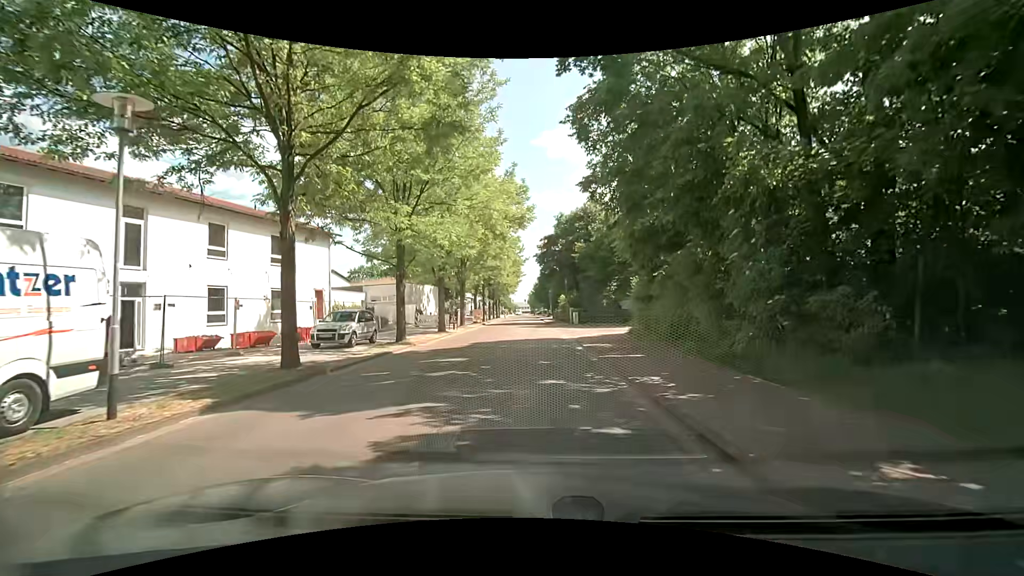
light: Day
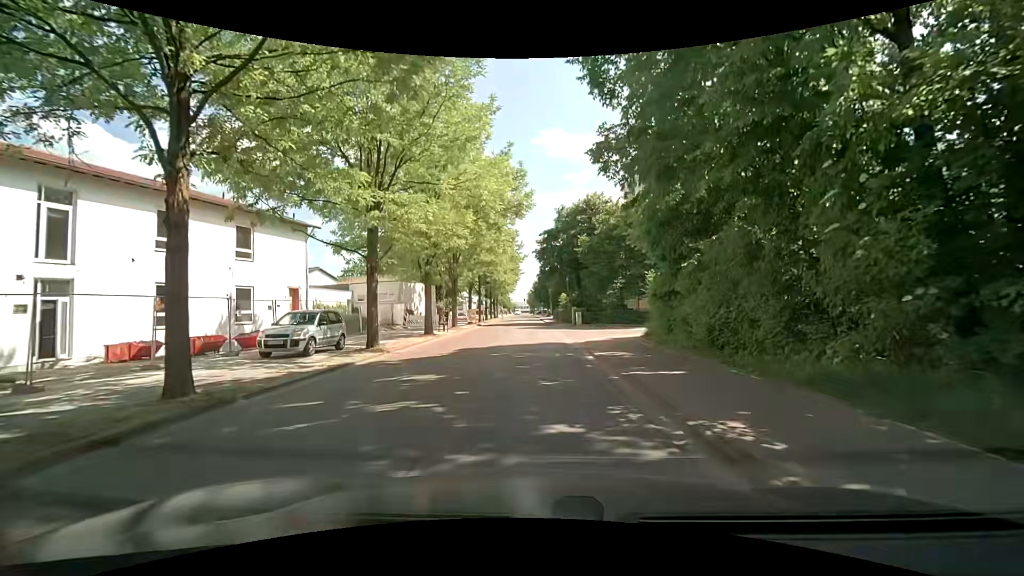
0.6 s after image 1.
(0.0, +3.7) m; 0°
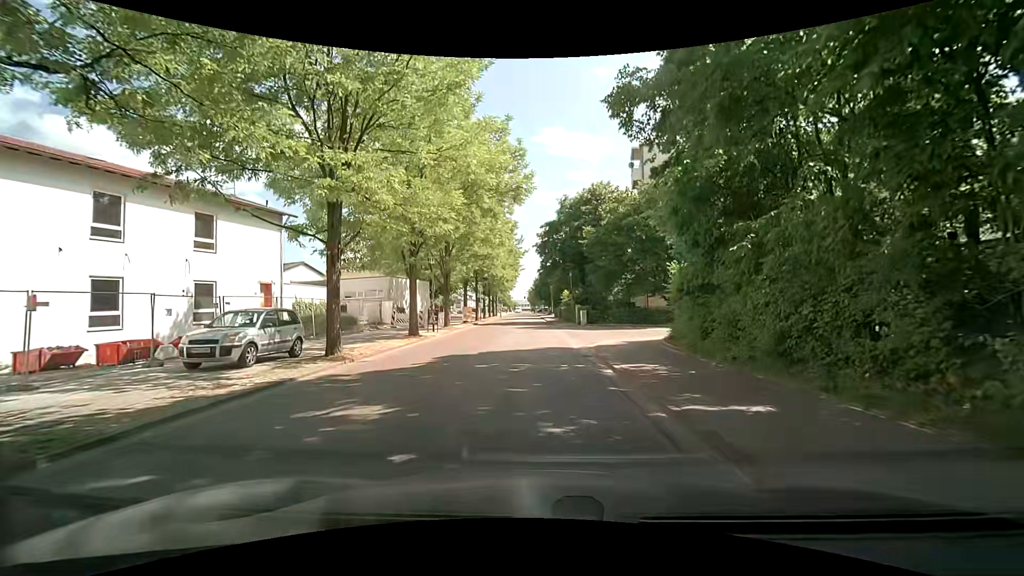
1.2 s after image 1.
(0.0, +3.5) m; 0°
(0, +10) (0, +20) (0, +30) (0, +40) (-1, +50) (-1, +60) (-1, +70) (-1, +80) (-1, +90) (-1, +100) m
